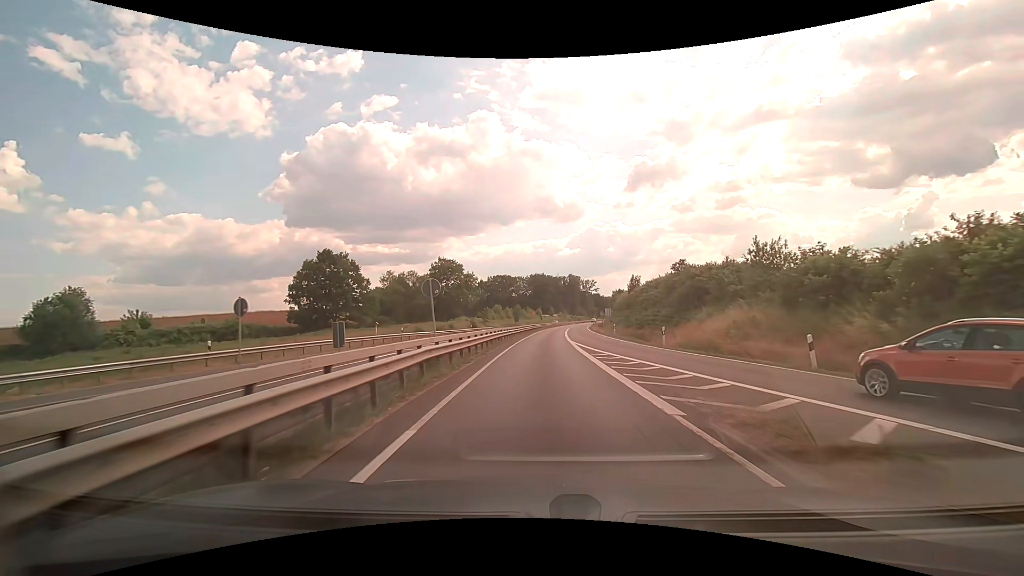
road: trunk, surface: asphalt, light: Day
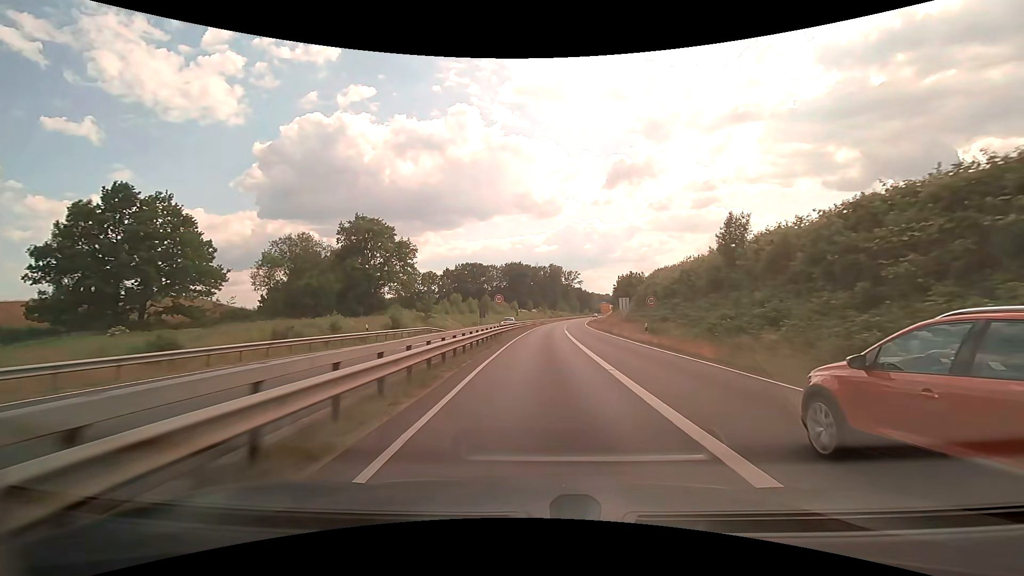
(+0.7, +41.0) m; +2°
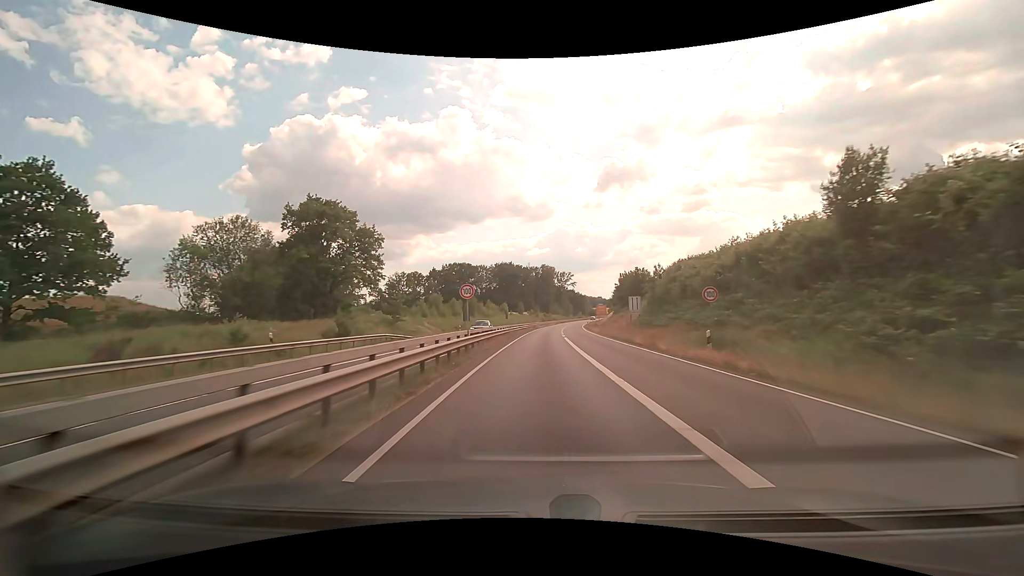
(+0.1, +12.2) m; +1°
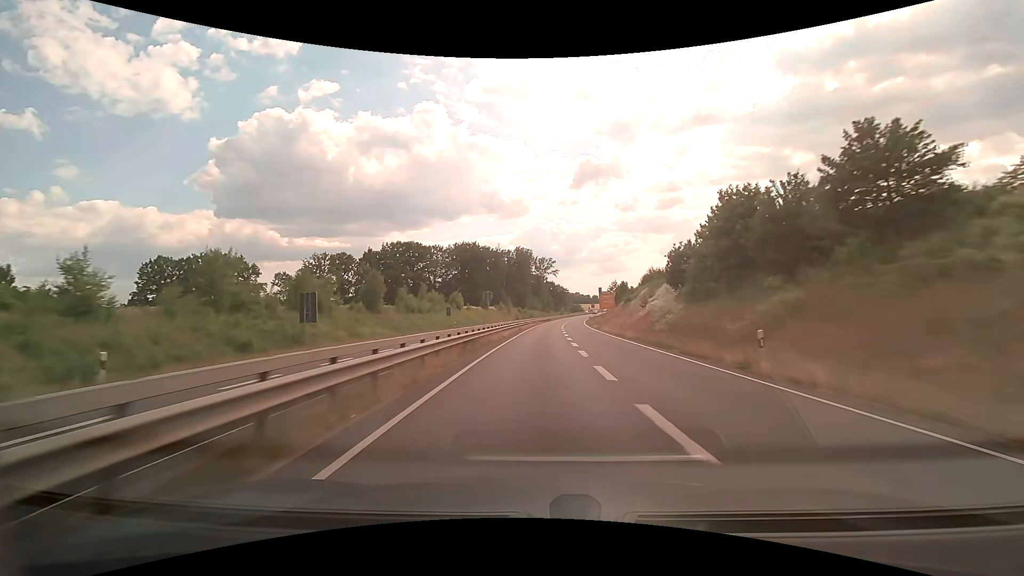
(+1.4, +55.9) m; +3°
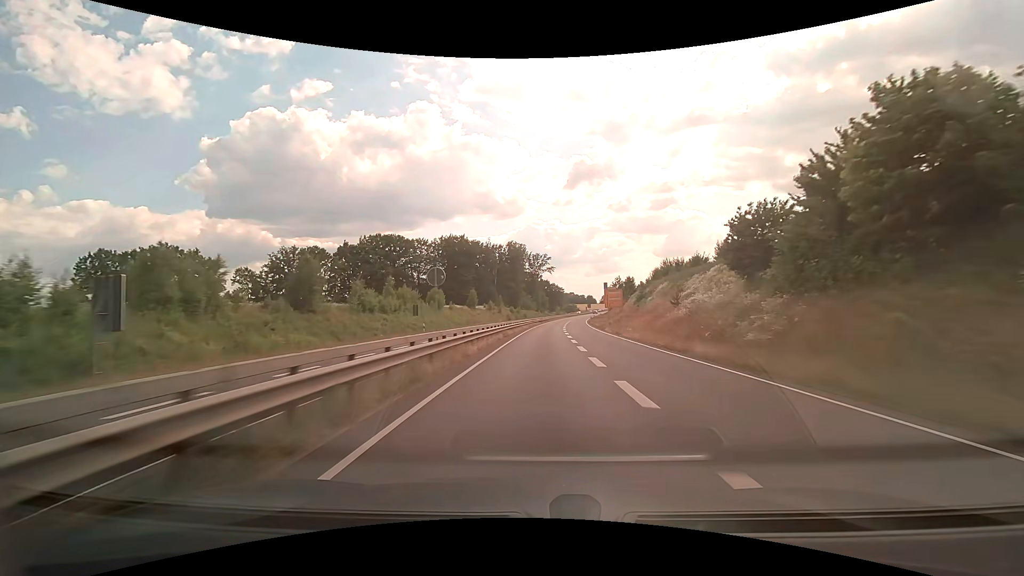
(+0.1, +15.5) m; +1°
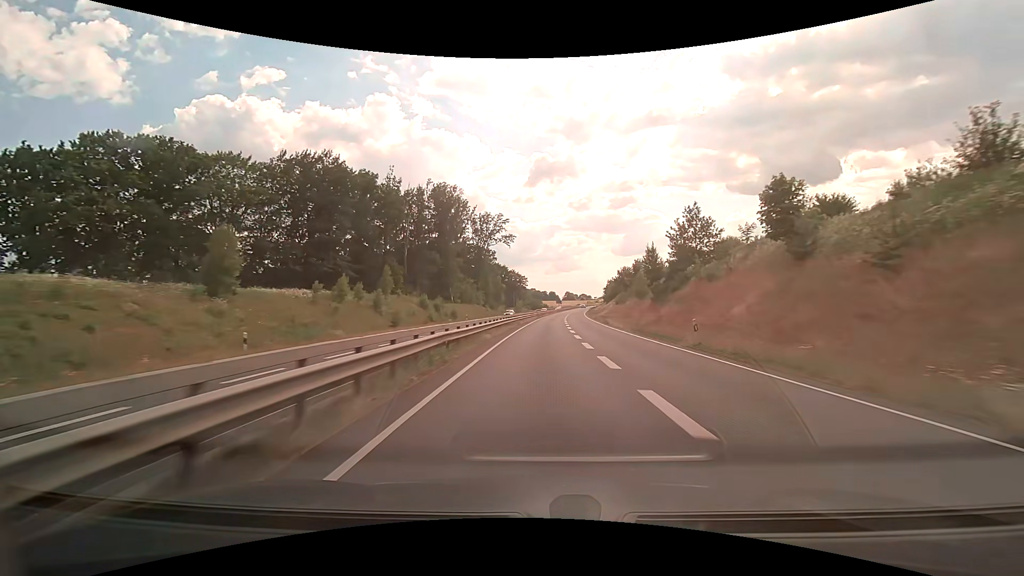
(+3.1, +79.9) m; +4°
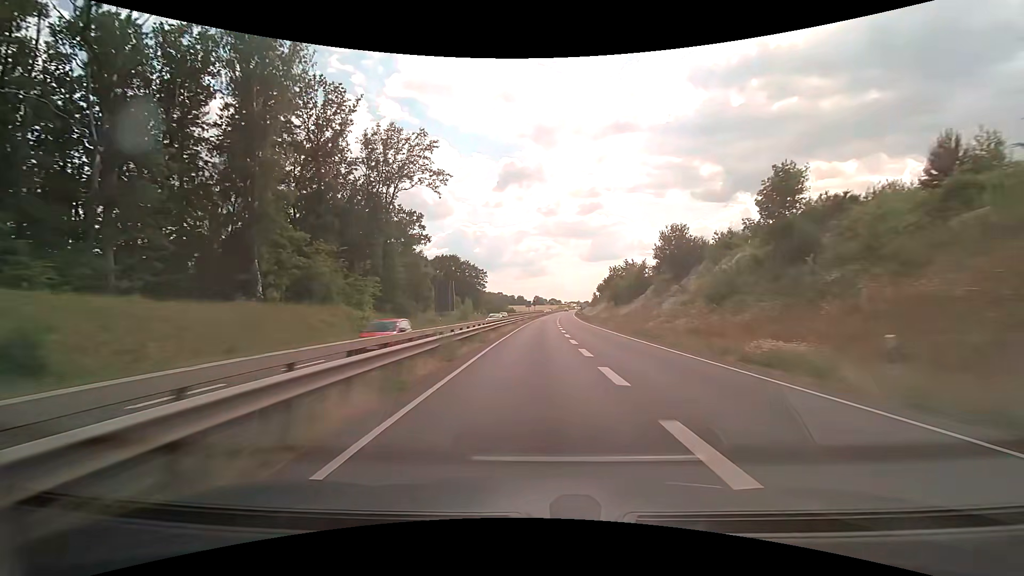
(+2.1, +61.9) m; +4°
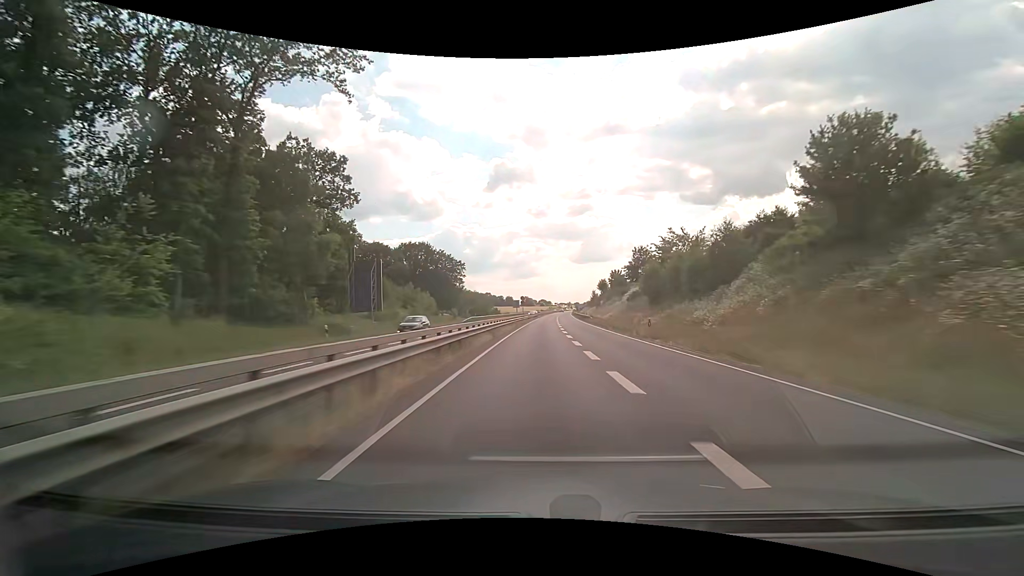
(+0.2, +31.0) m; +1°
(0, +10) (0, +20) (0, +30) (+1, +40) (+1, +50) (+1, +60) (+2, +70) (+2, +80) (+3, +90) (+3, +100) m
